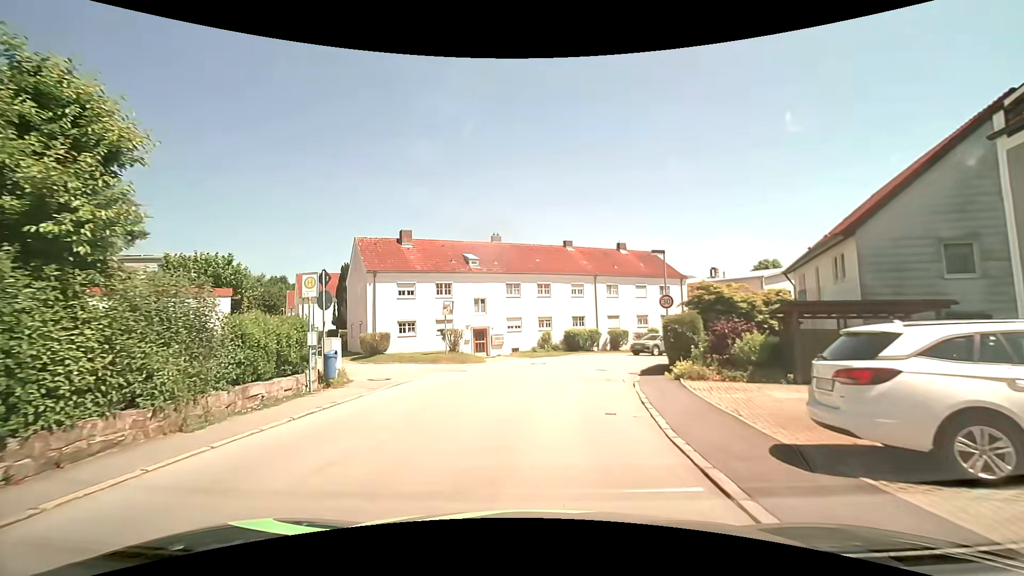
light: Day
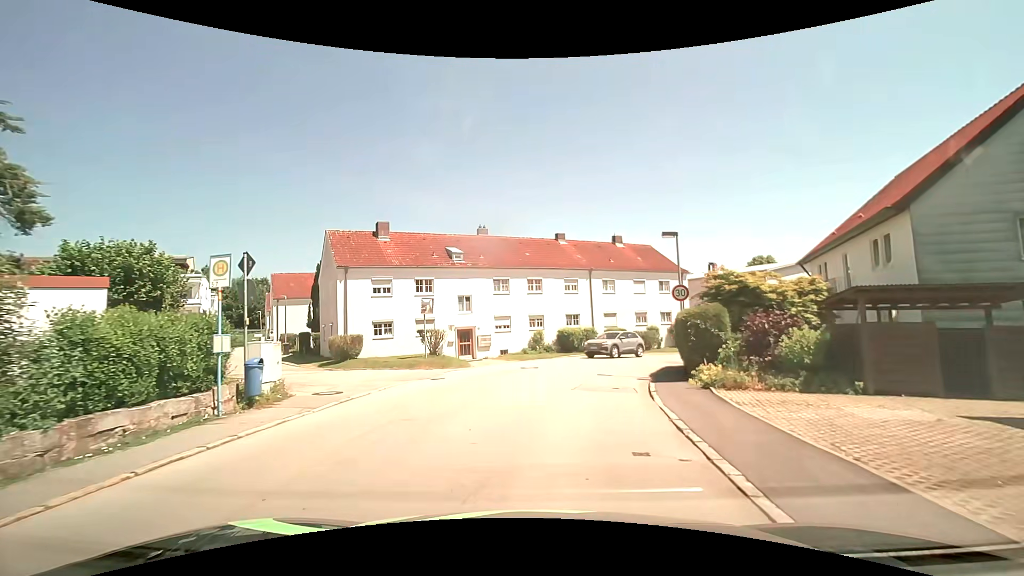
(0.0, +3.4) m; +1°
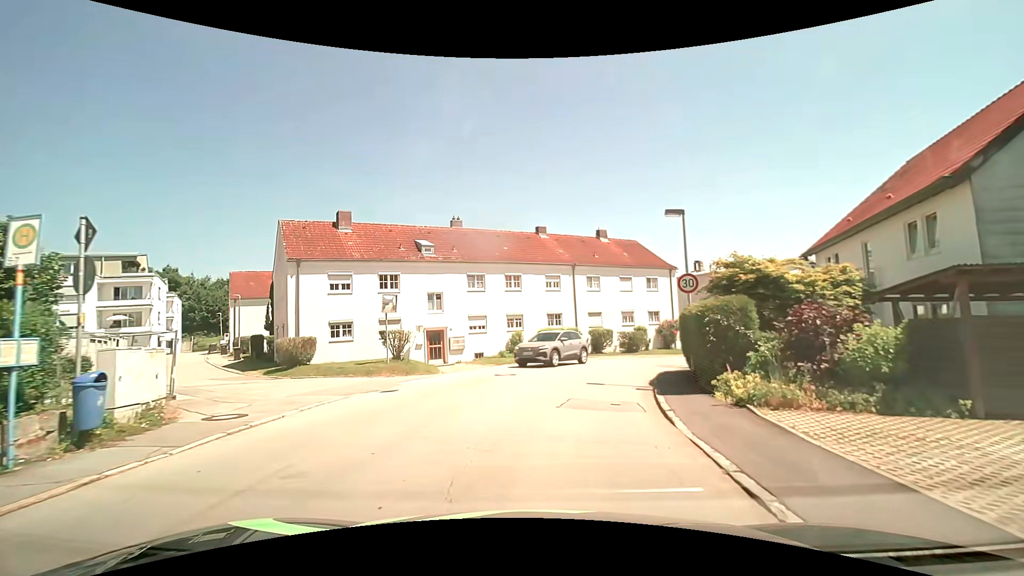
(0.0, +3.4) m; +1°
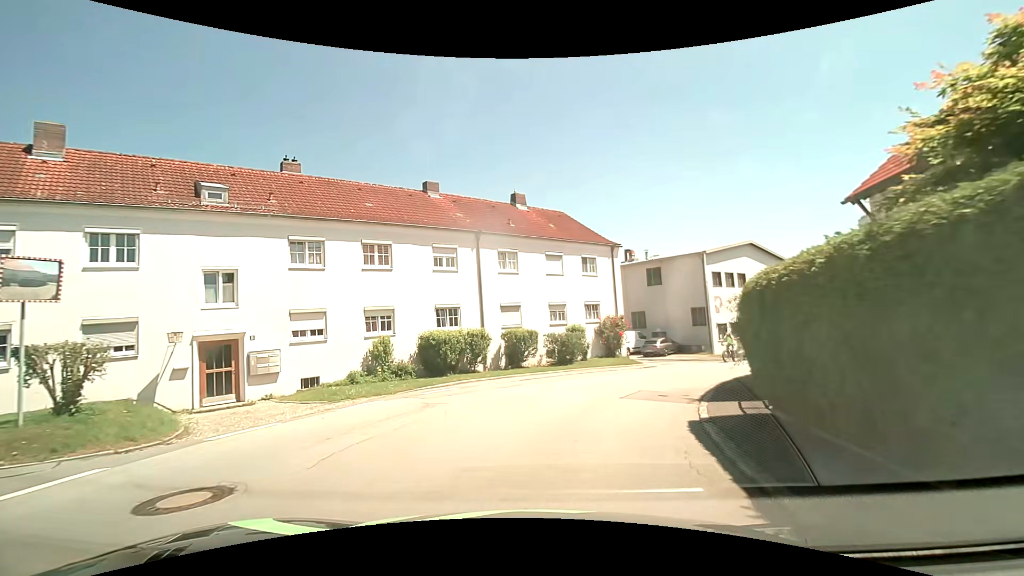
(+1.2, +13.0) m; +10°
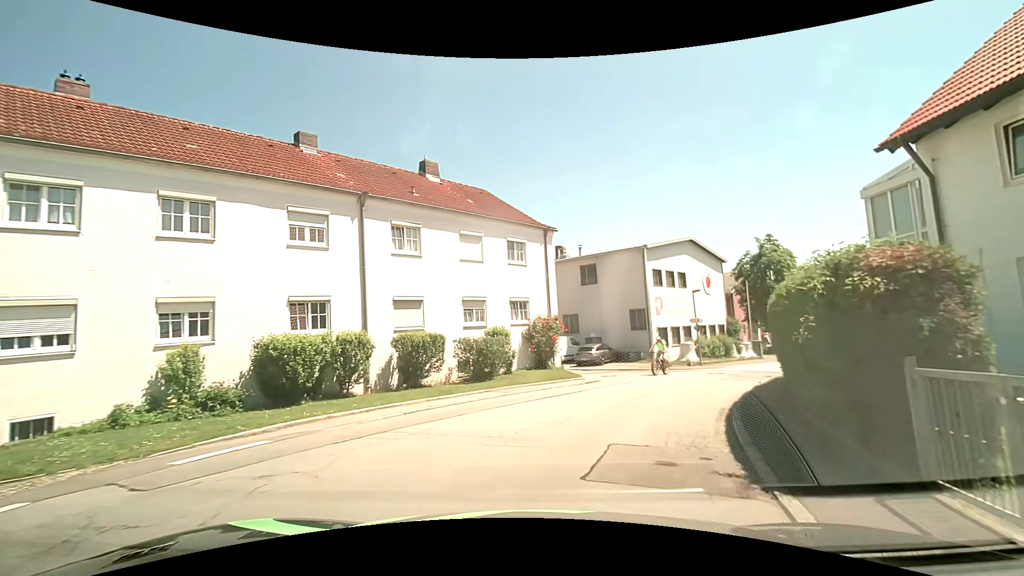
(+0.4, +6.5) m; +8°
(+2, +10) (+6, +19) (+12, +27) (+18, +35) (+25, +42) (+31, +50) (+37, +58) (+43, +66) (+48, +75) (+53, +84) m
